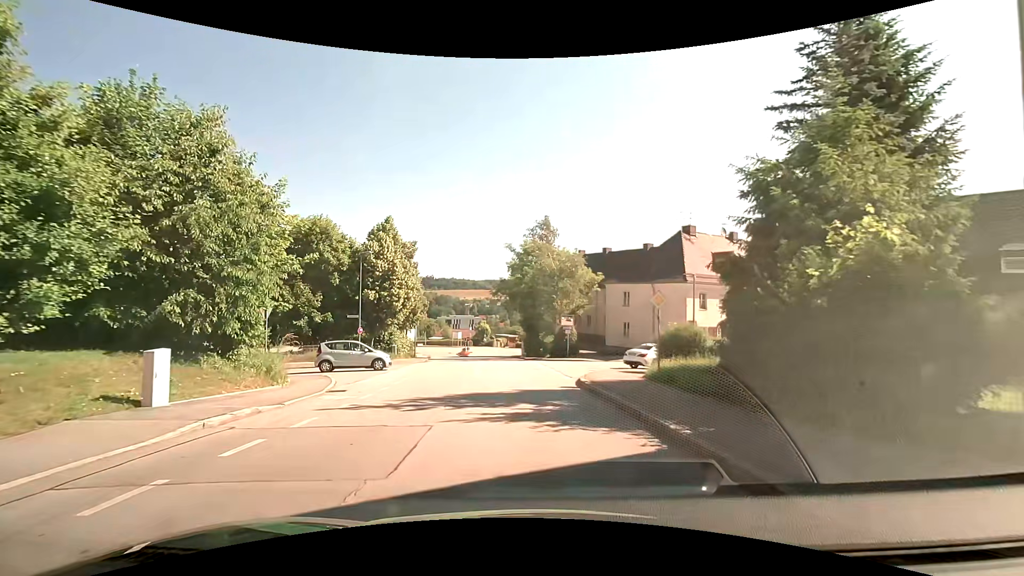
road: residential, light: Day
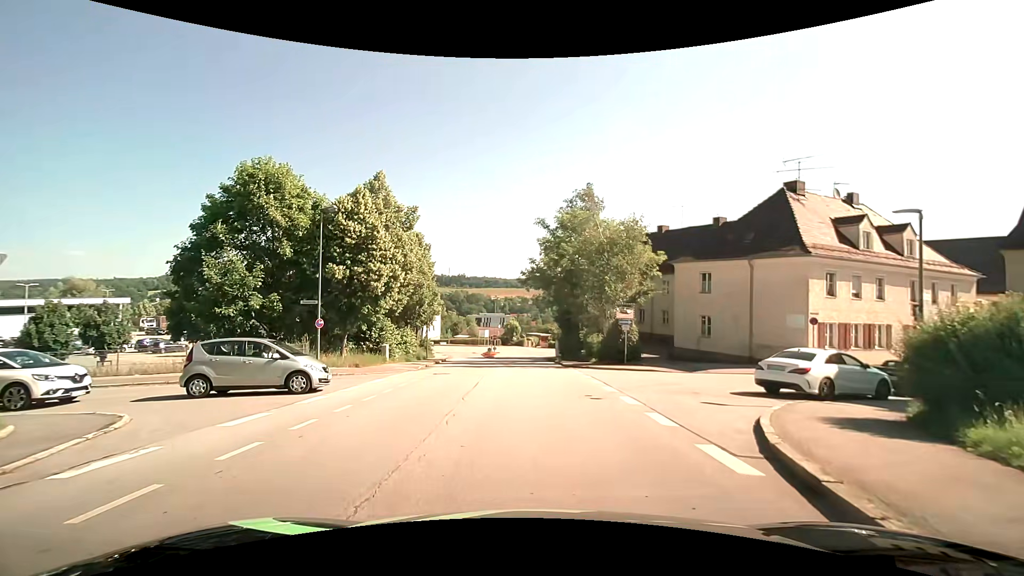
(-0.4, +12.0) m; -3°
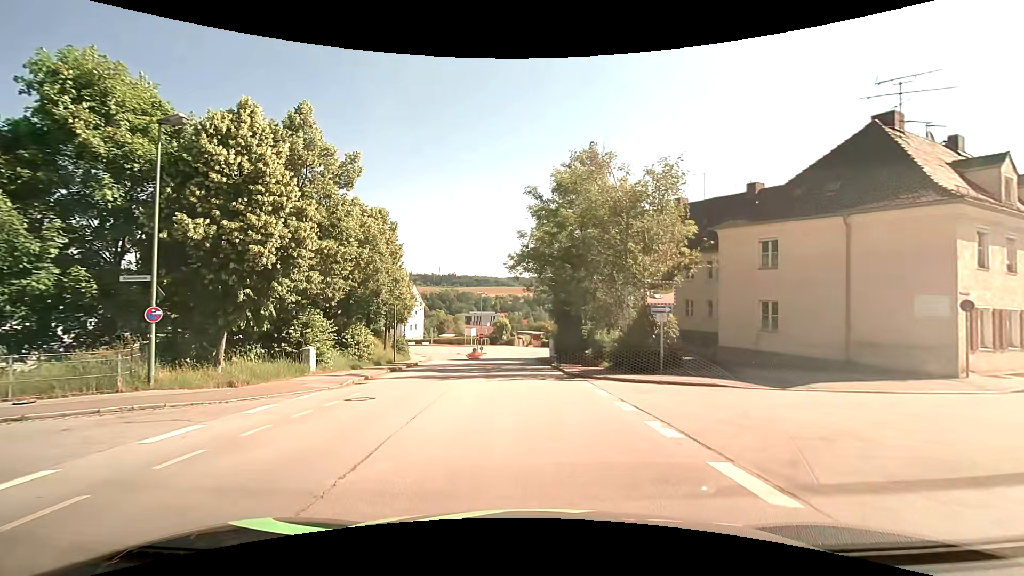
(+0.1, +10.0) m; +1°
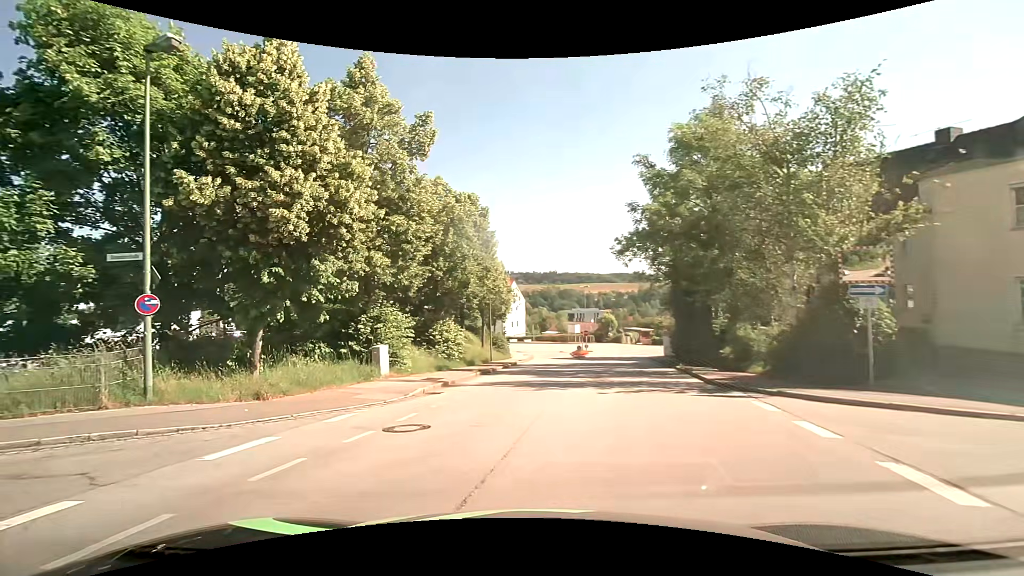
(-0.3, +5.1) m; -11°
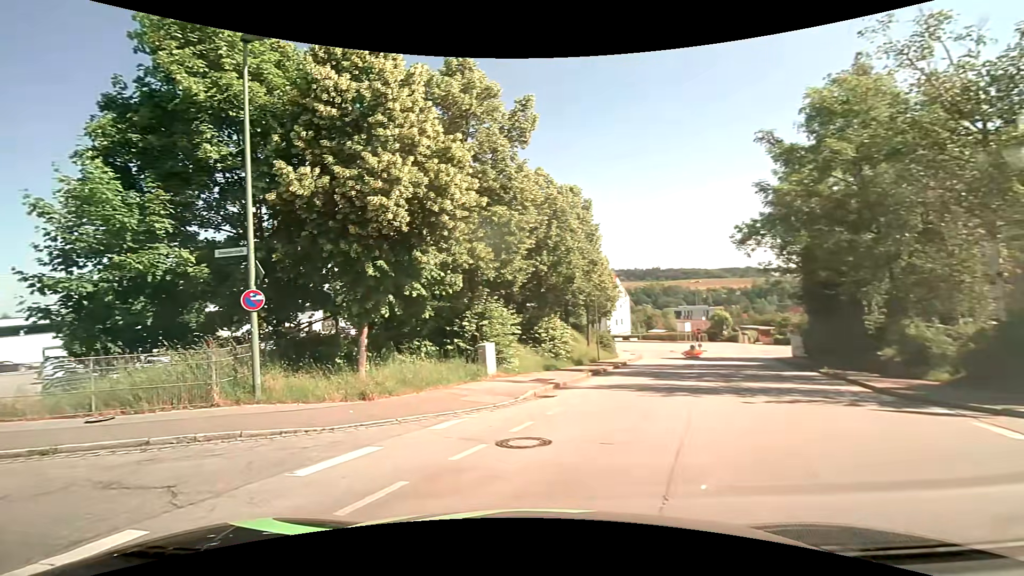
(-0.1, +1.6) m; -12°
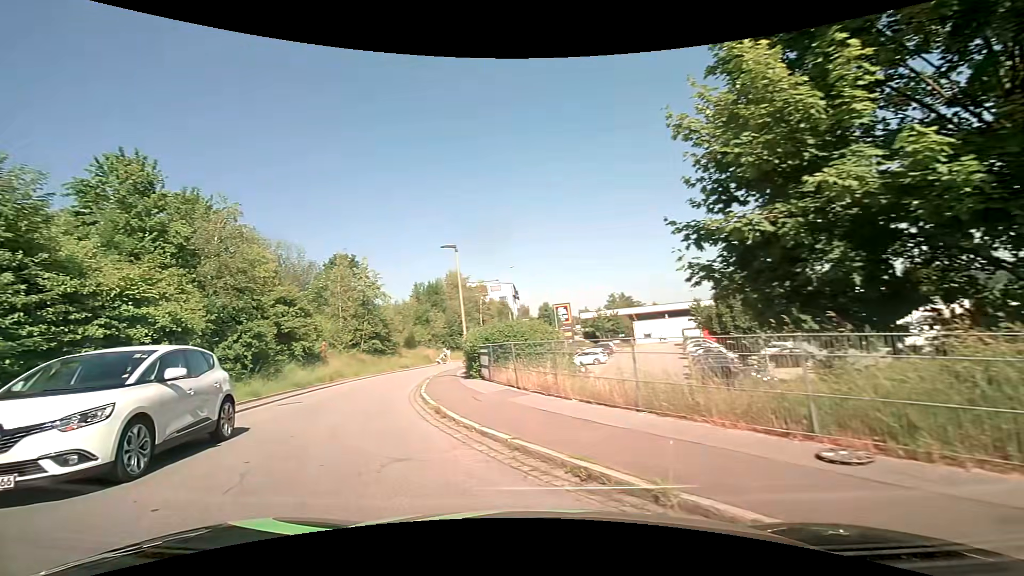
(-3.4, +5.4) m; -63°
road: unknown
